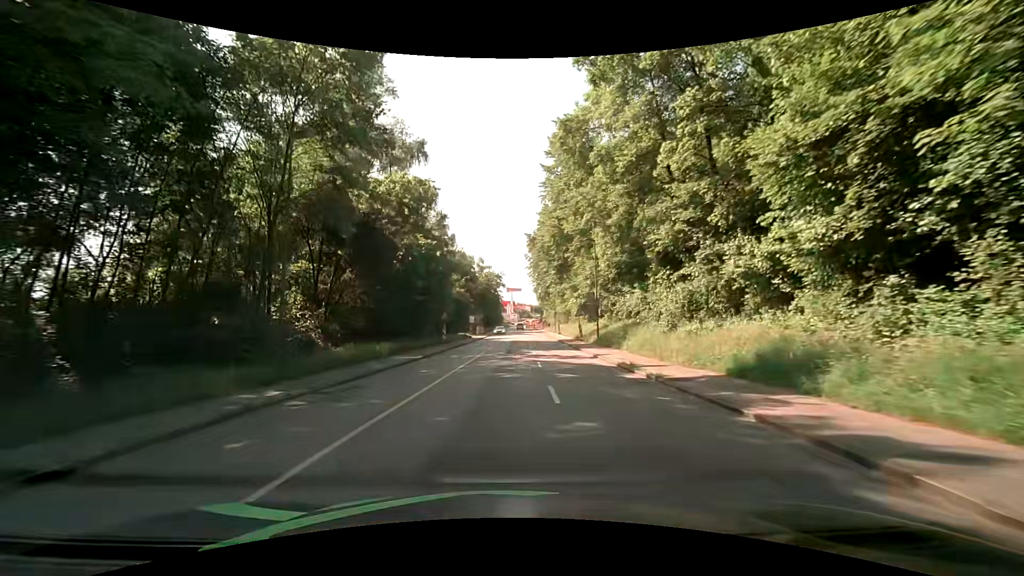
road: tertiary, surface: asphalt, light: Day
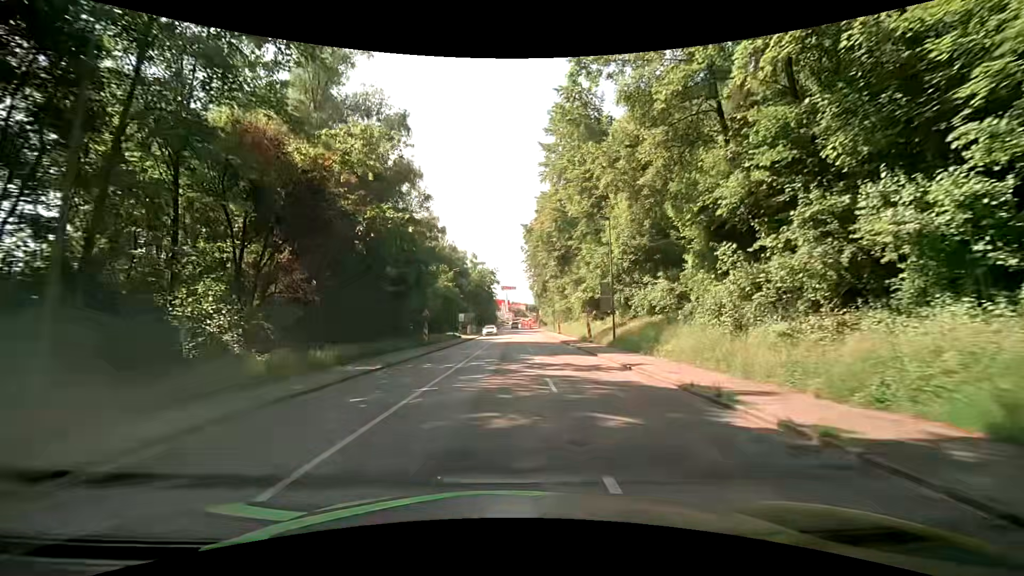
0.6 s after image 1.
(0.0, +7.6) m; +1°
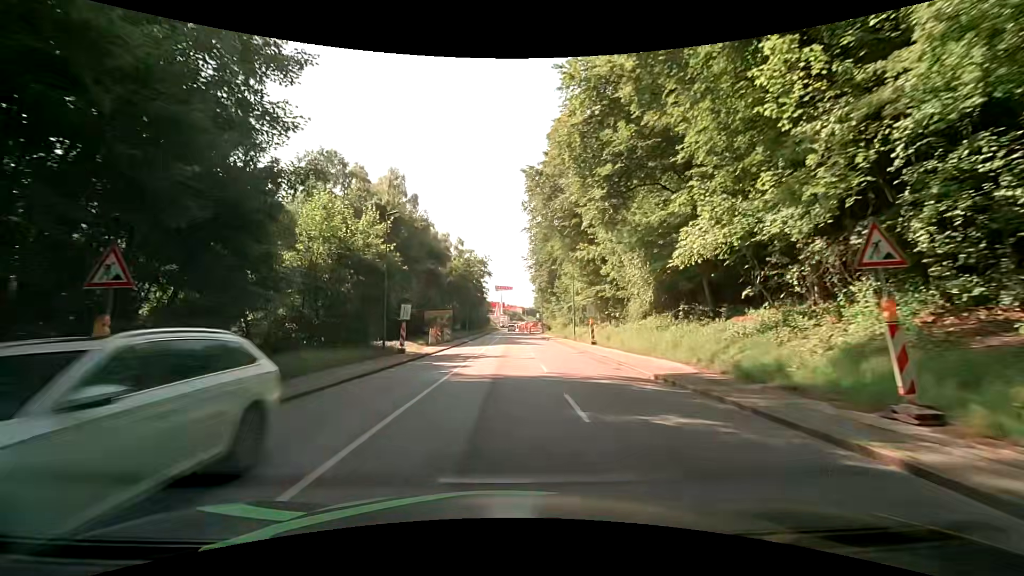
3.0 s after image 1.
(0.0, +30.4) m; 0°
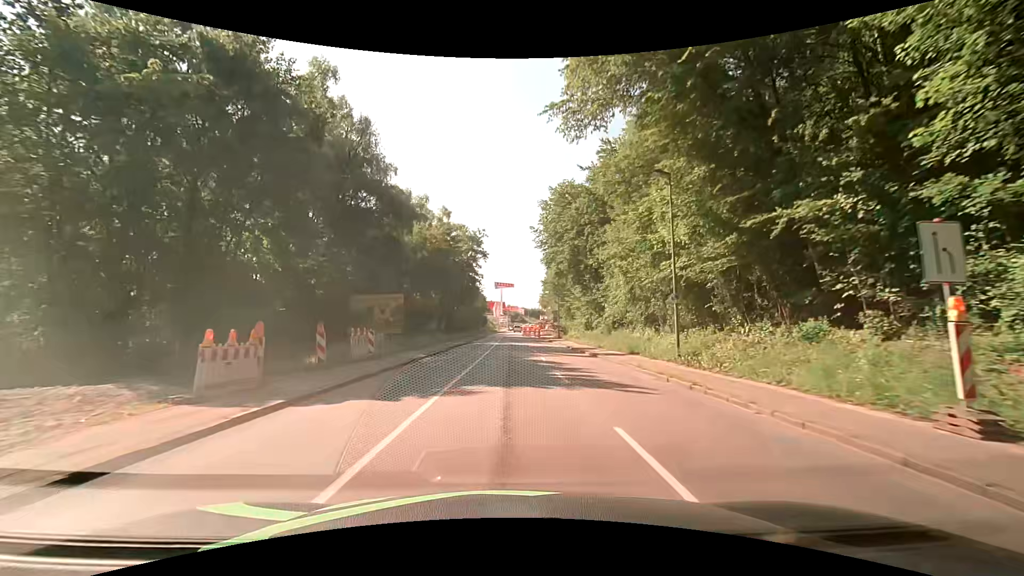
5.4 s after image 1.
(-0.2, +30.3) m; 0°
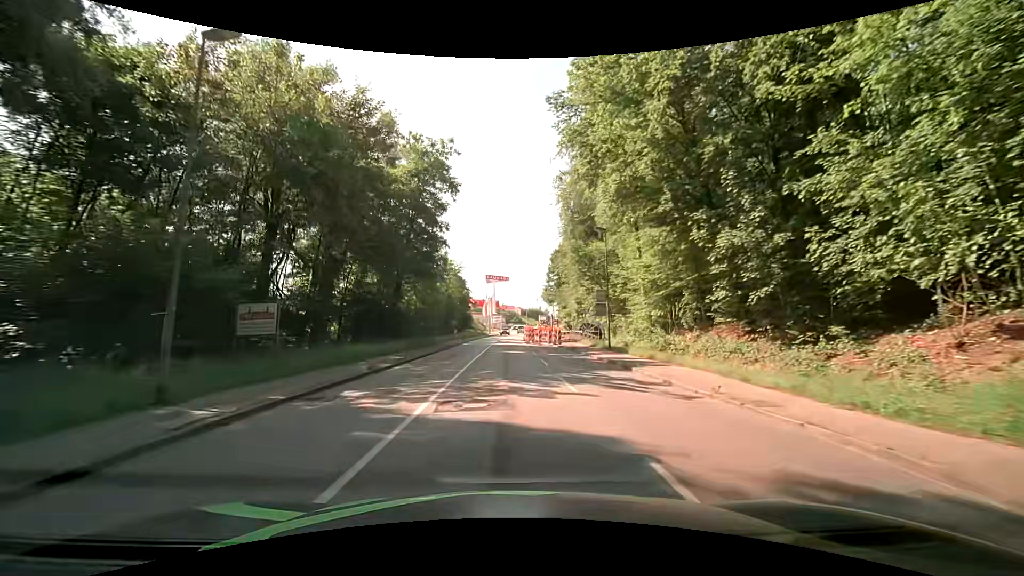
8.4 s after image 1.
(-0.1, +38.0) m; 0°
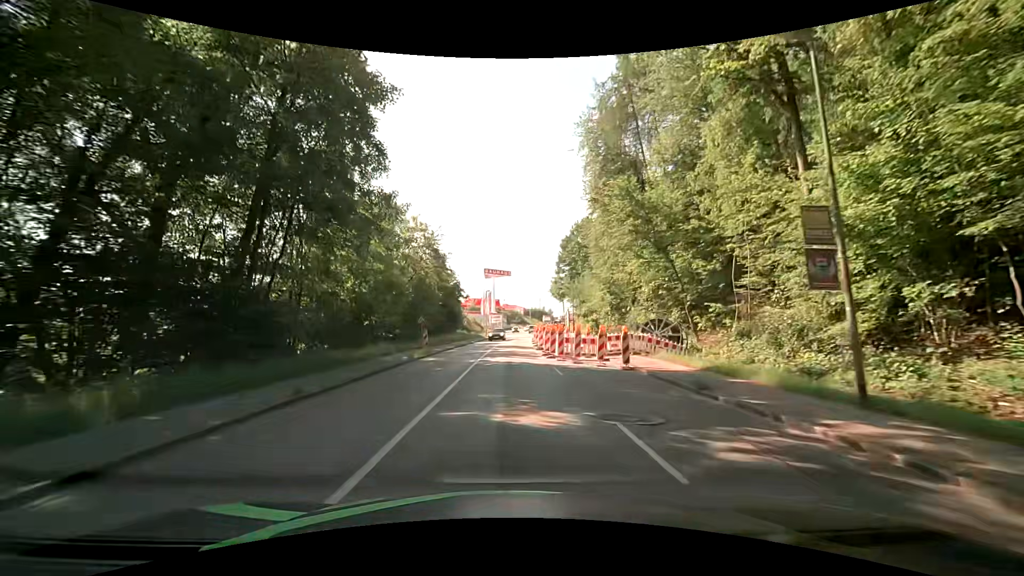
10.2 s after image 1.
(+0.1, +22.8) m; 0°
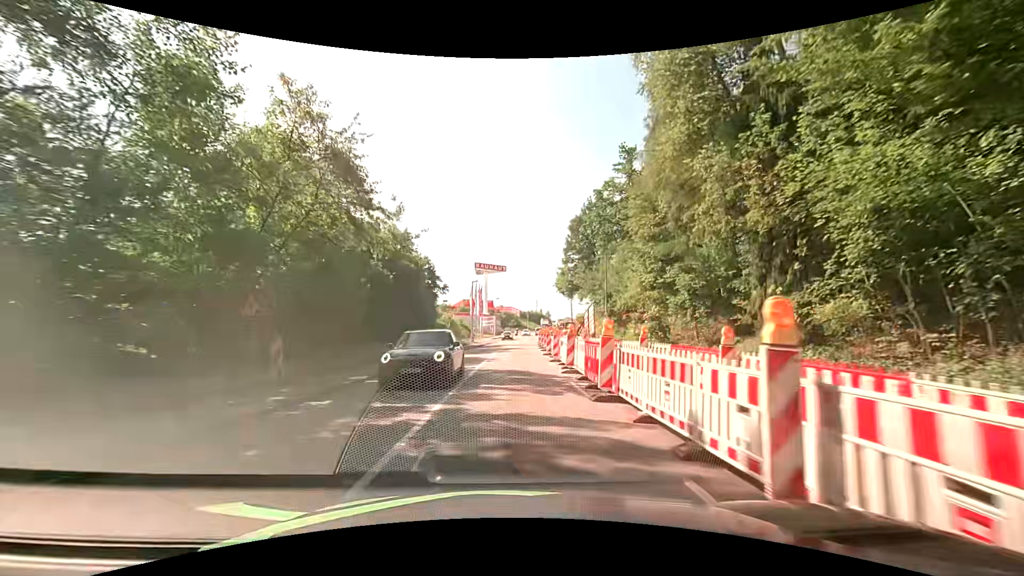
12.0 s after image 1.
(0.0, +22.8) m; 0°
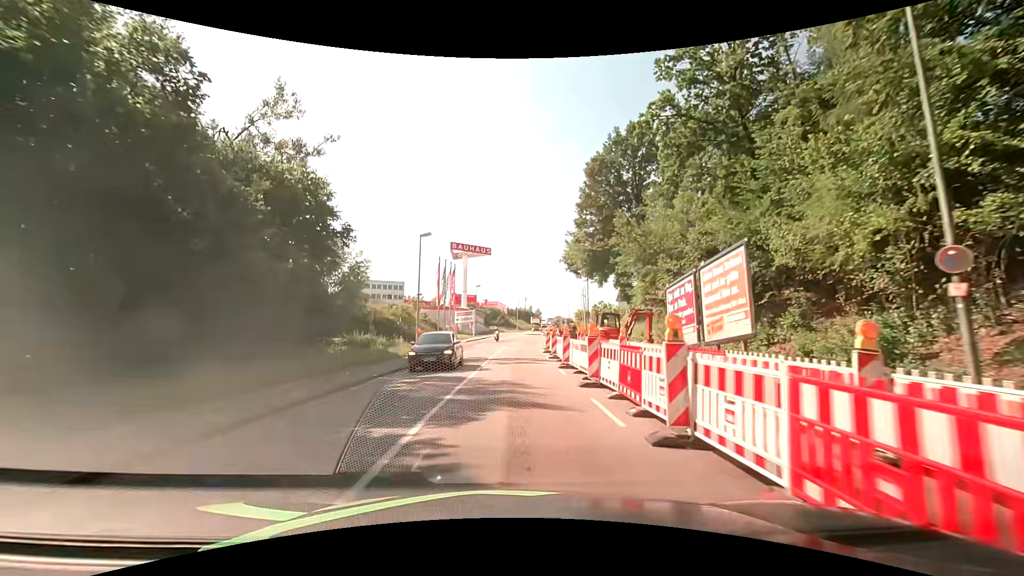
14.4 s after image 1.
(+0.6, +30.4) m; +2°
(0, +10) (0, +20) (0, +30) (+1, +40) (+1, +50) (+2, +60) (+3, +70) (+4, +80) (+5, +90) (+6, +100) m
